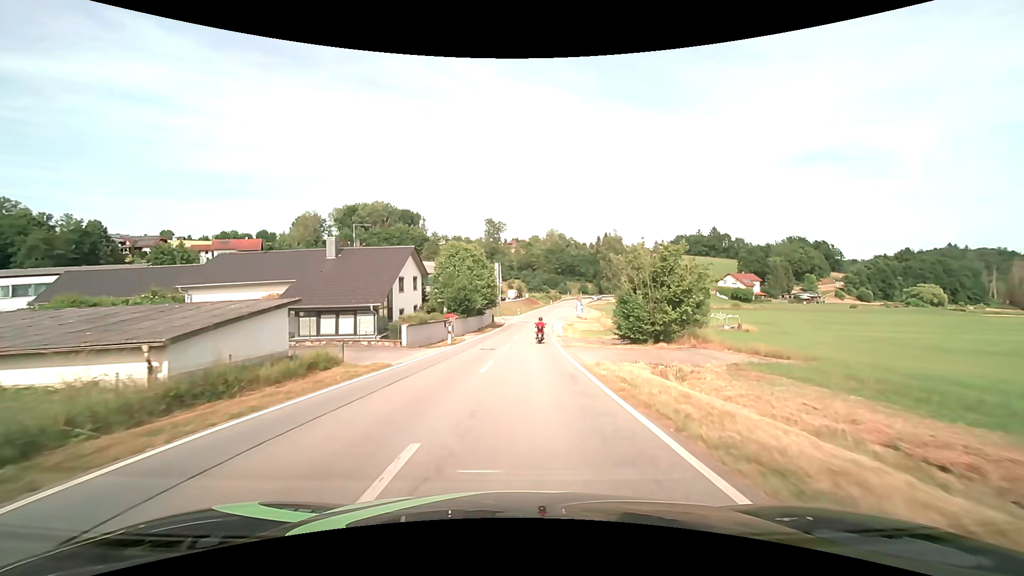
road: tertiary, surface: asphalt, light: Day
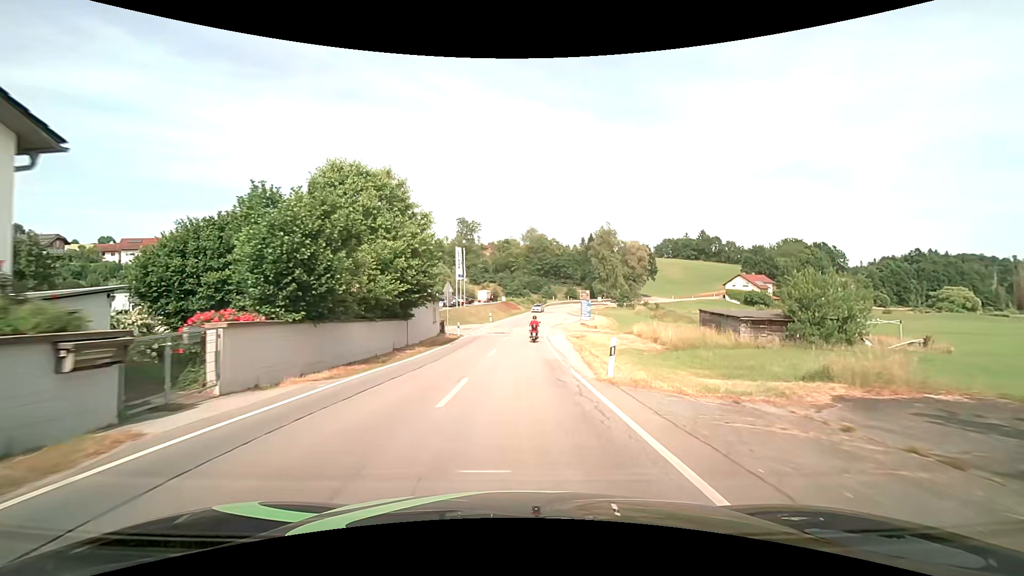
(+0.8, +29.7) m; +3°
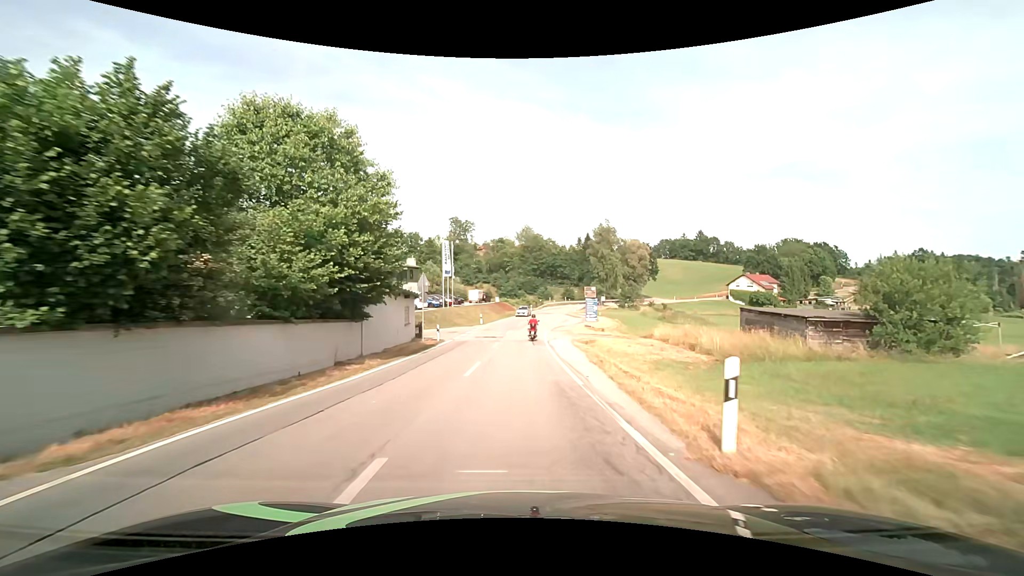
(0.0, +7.2) m; 0°
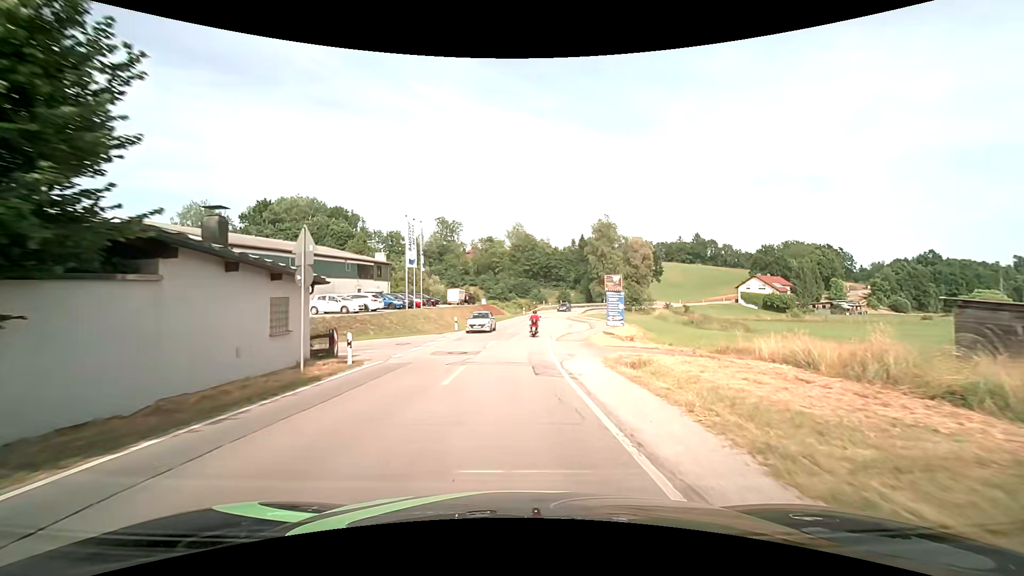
(+0.1, +14.3) m; +1°
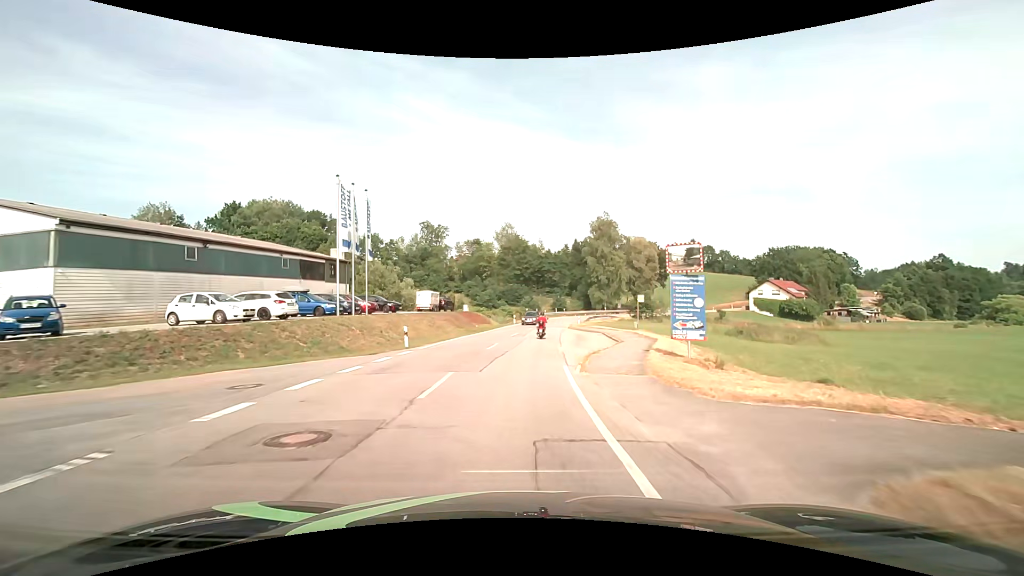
(+0.1, +14.0) m; +1°
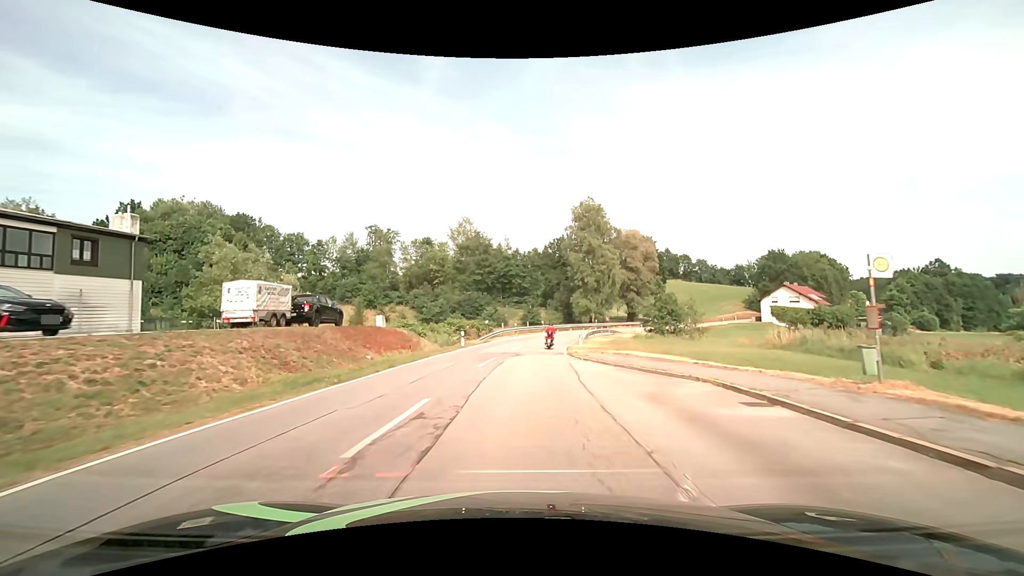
(+0.9, +27.6) m; +4°
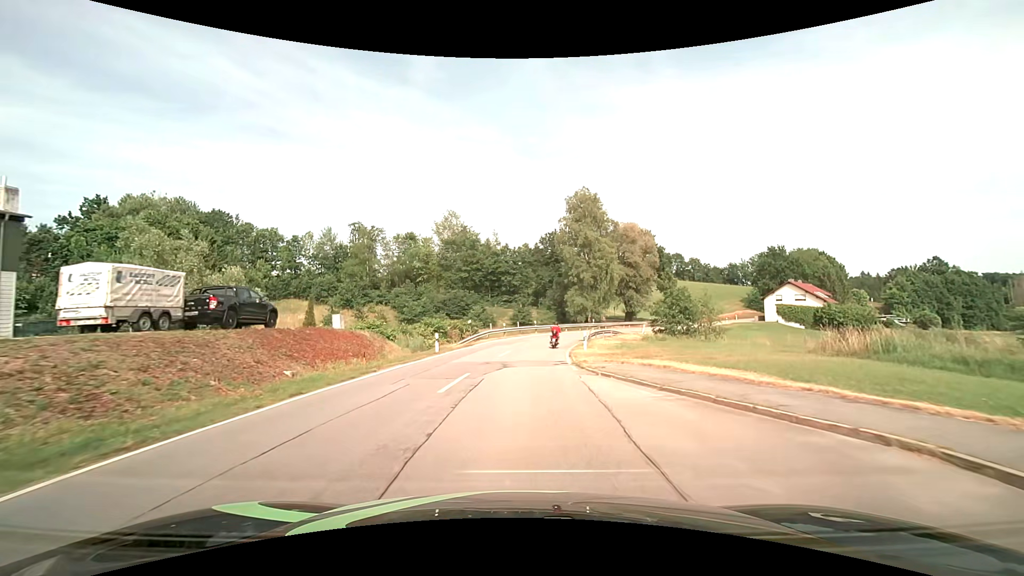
(+0.1, +6.9) m; +1°
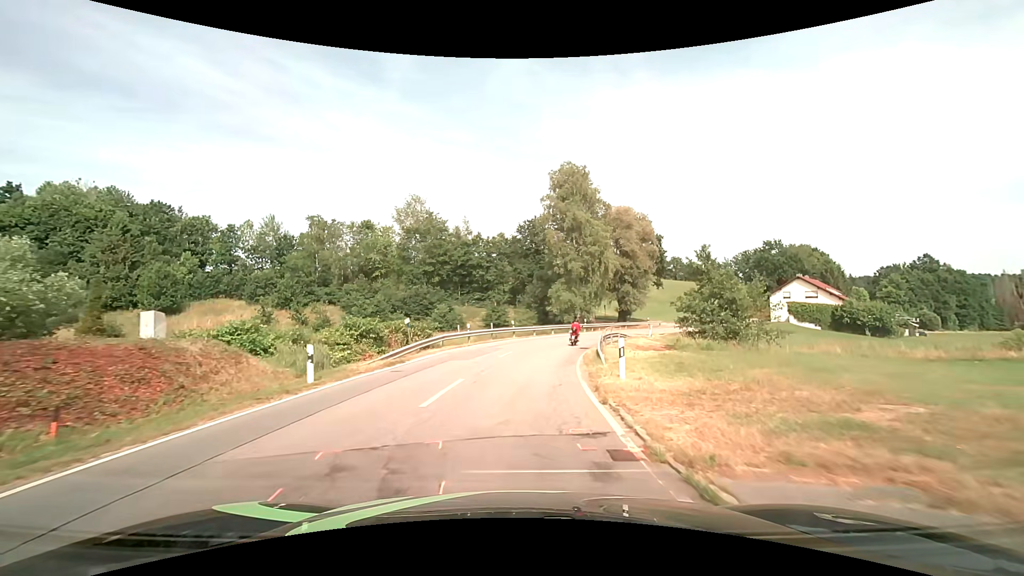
(+0.3, +13.9) m; +3°
(0, +10) (+1, +20) (+3, +30) (+5, +39) (+9, +49) (+14, +57) (+20, +66) (+25, +74) (+32, +82) (+38, +90) m
